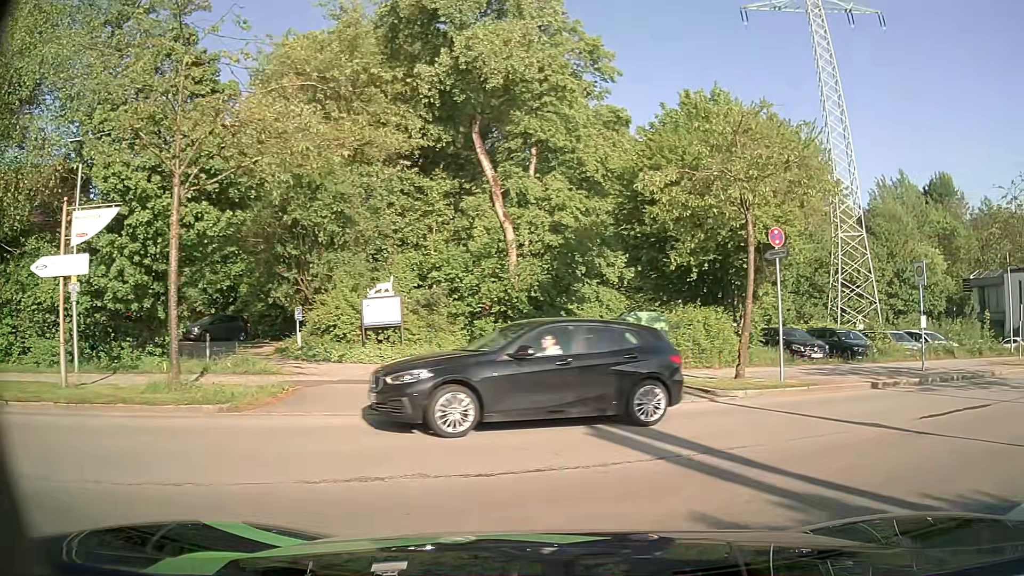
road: residential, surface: asphalt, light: Day
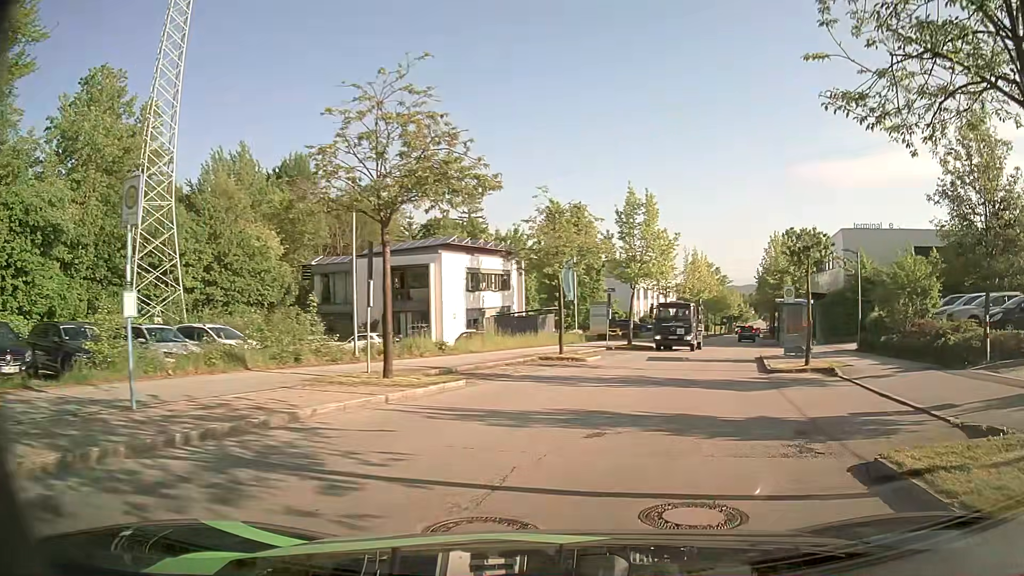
(+6.2, +9.5) m; +55°
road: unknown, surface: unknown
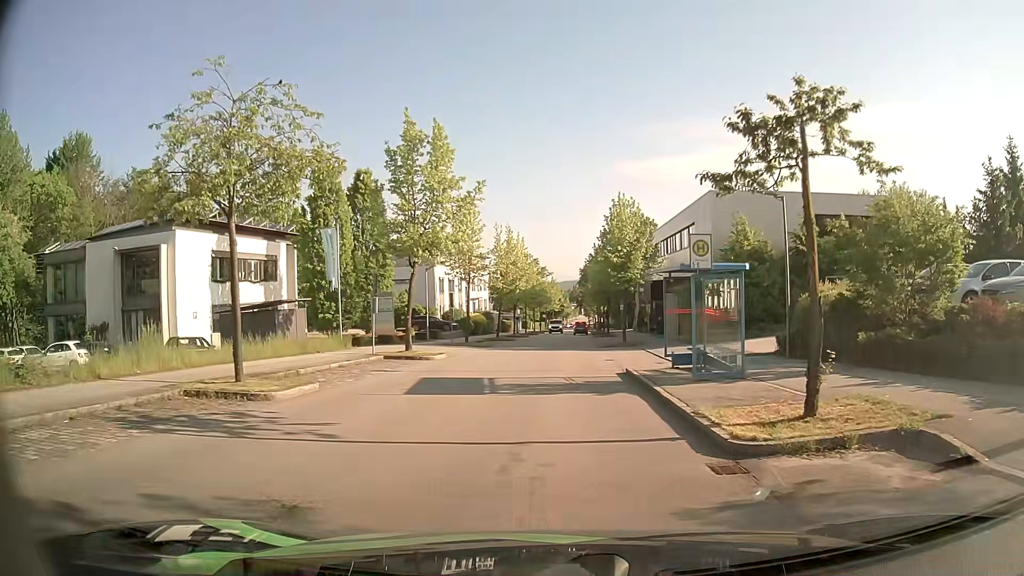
(+2.9, +14.0) m; +16°
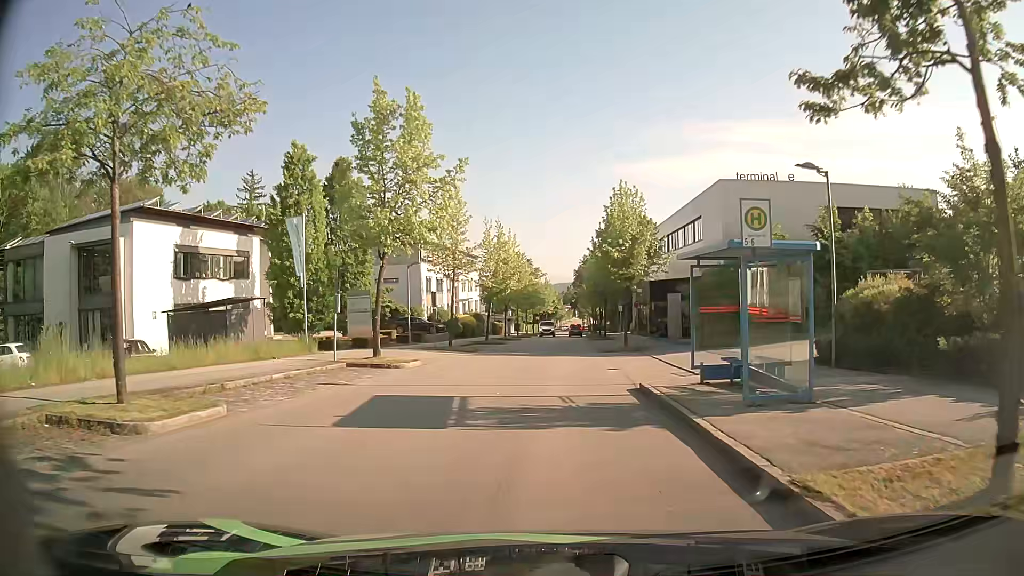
(+0.1, +4.1) m; +1°
